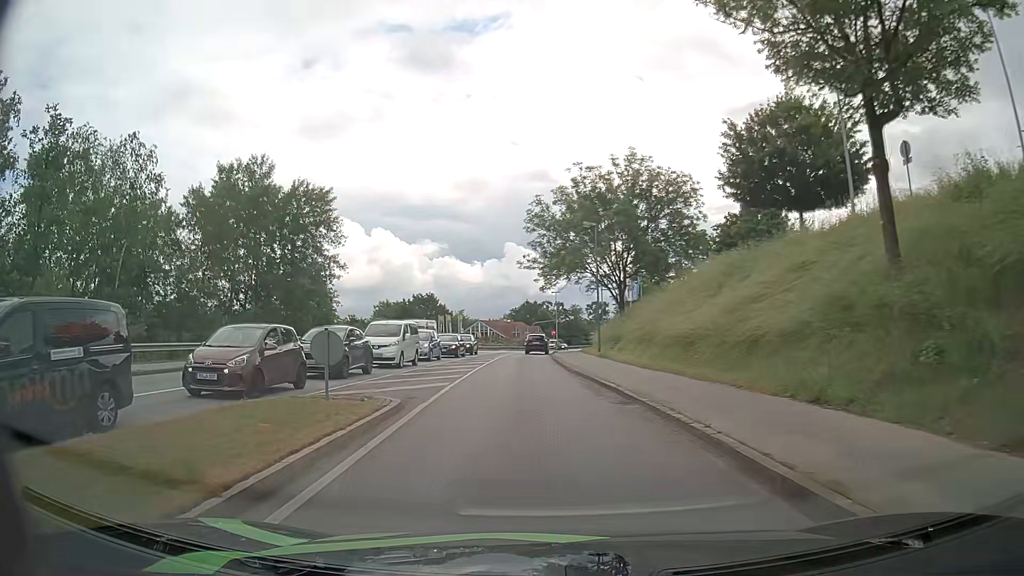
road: tertiary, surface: asphalt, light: Day
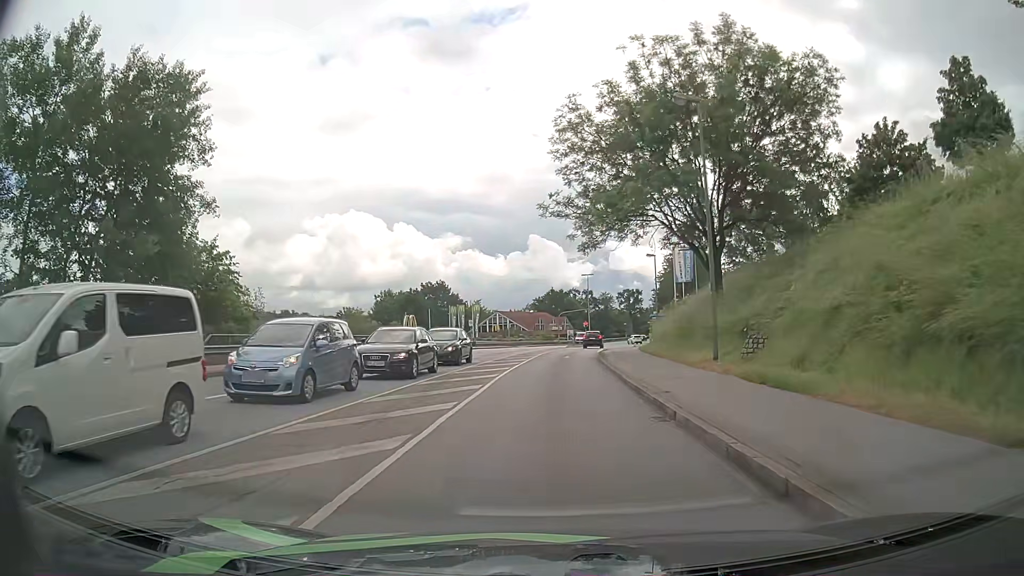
(-1.2, +21.4) m; -4°
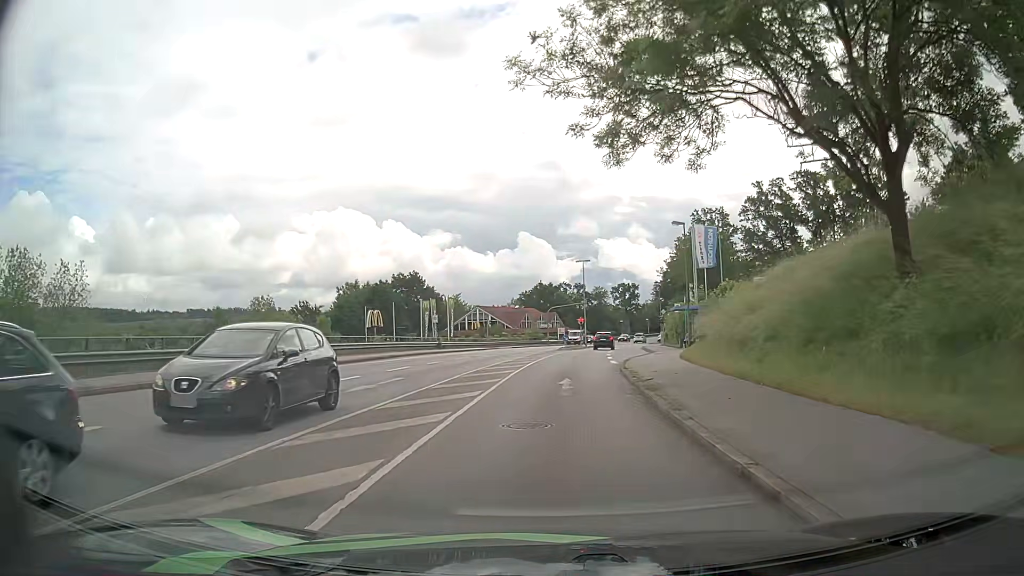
(+0.4, +17.3) m; +2°
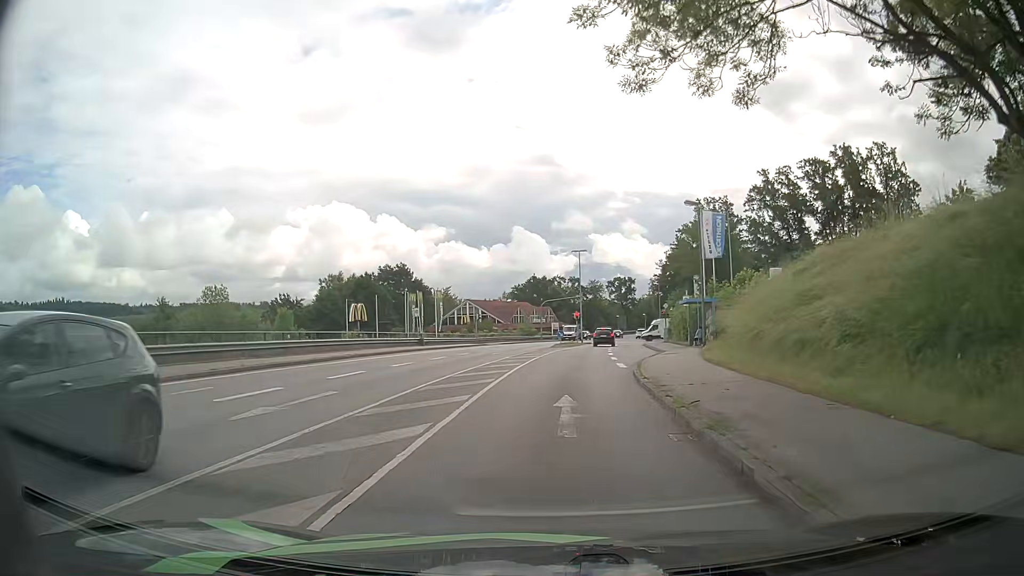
(0.0, +5.6) m; 0°
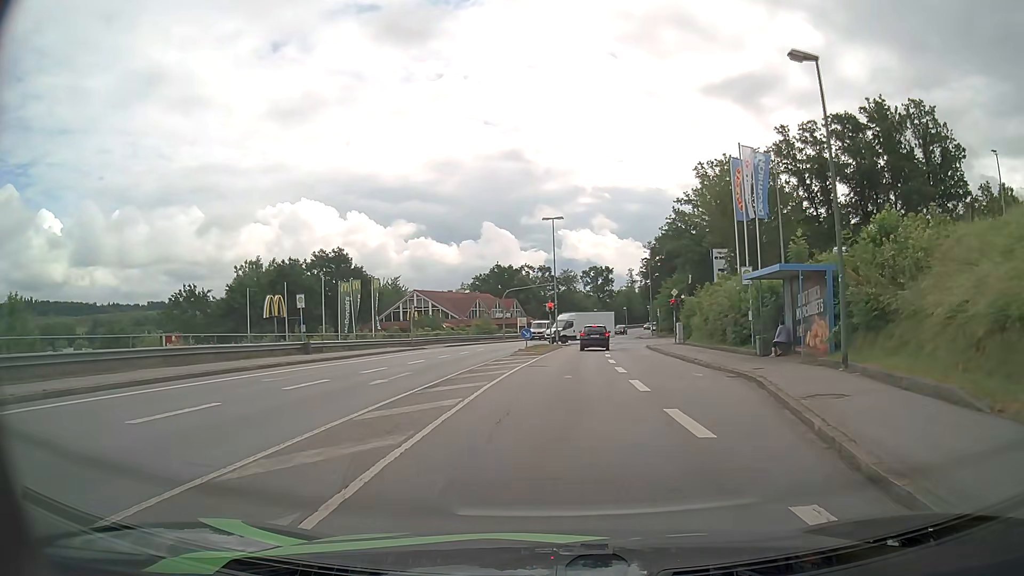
(+0.5, +20.3) m; +3°
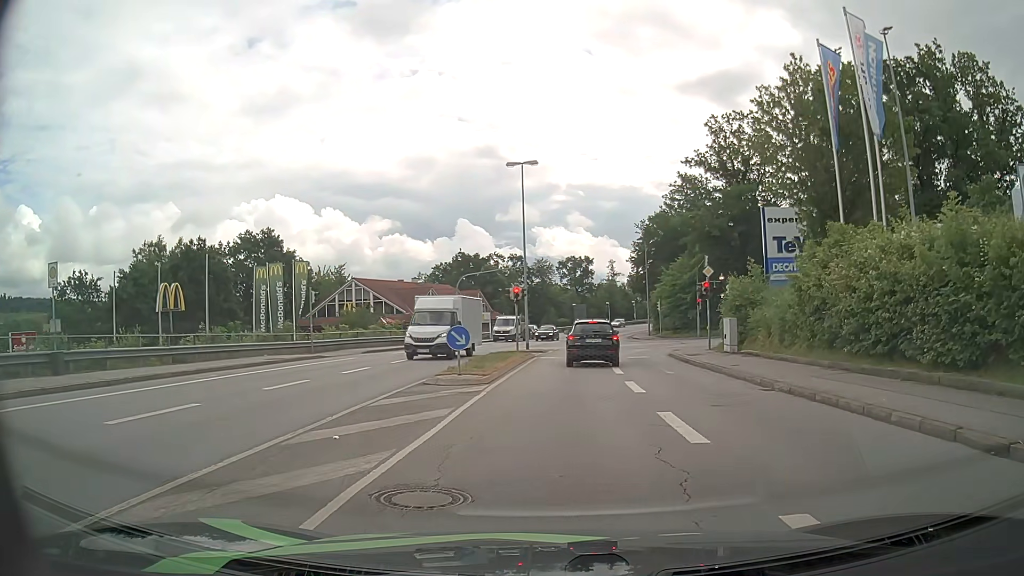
(+0.3, +17.9) m; +2°
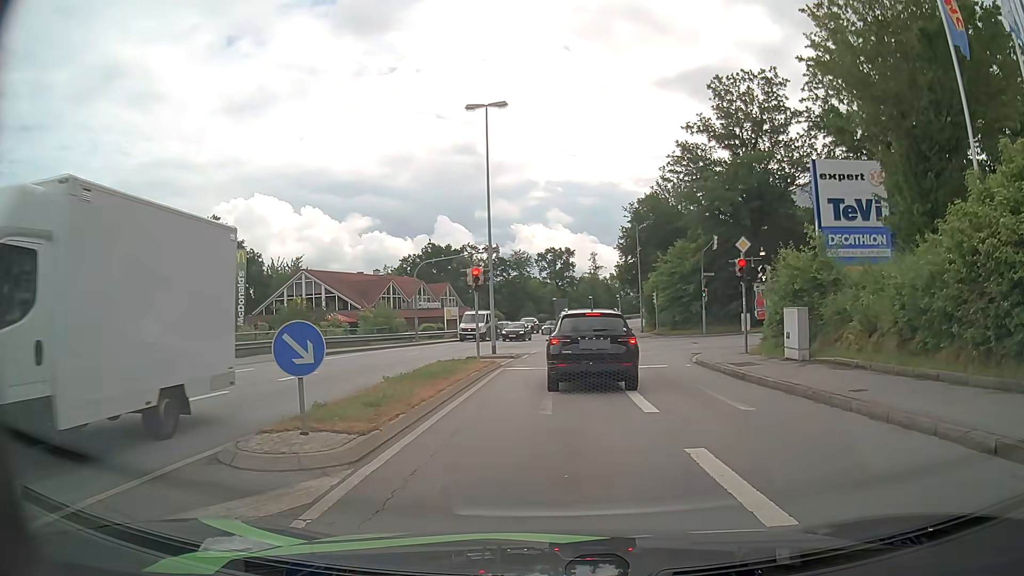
(+0.2, +9.3) m; +2°
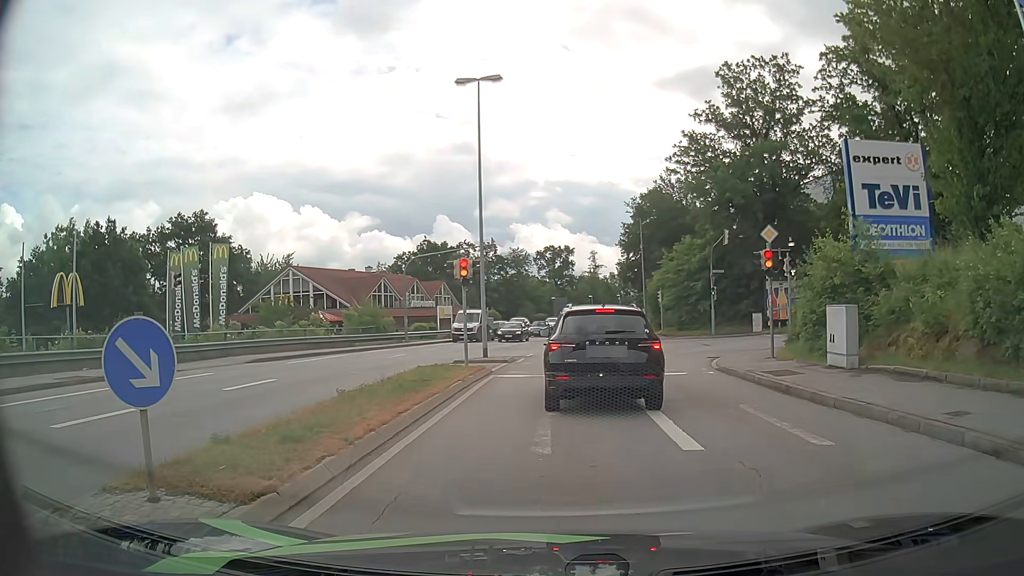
(0.0, +2.9) m; -1°
